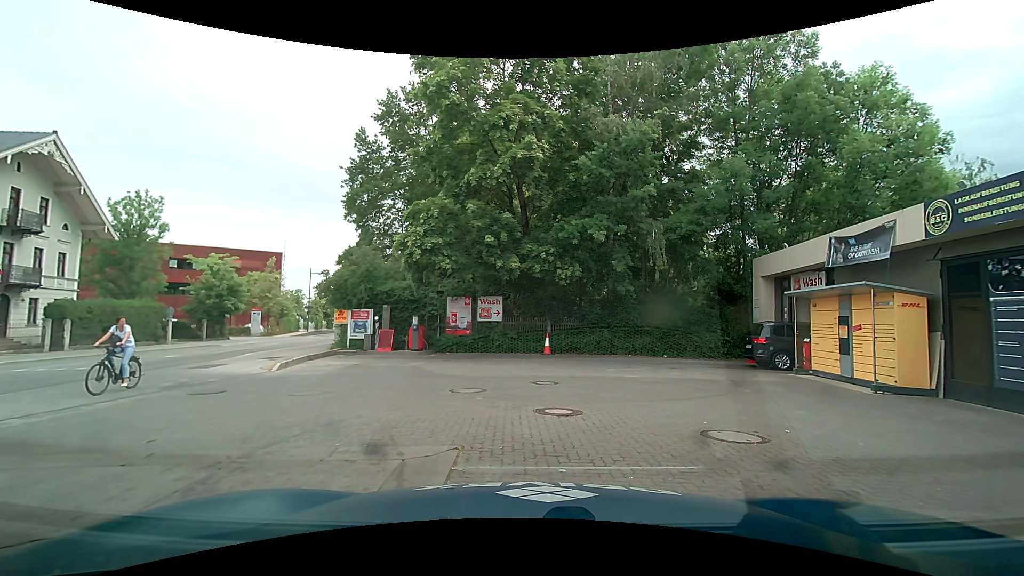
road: secondary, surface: asphalt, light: Day
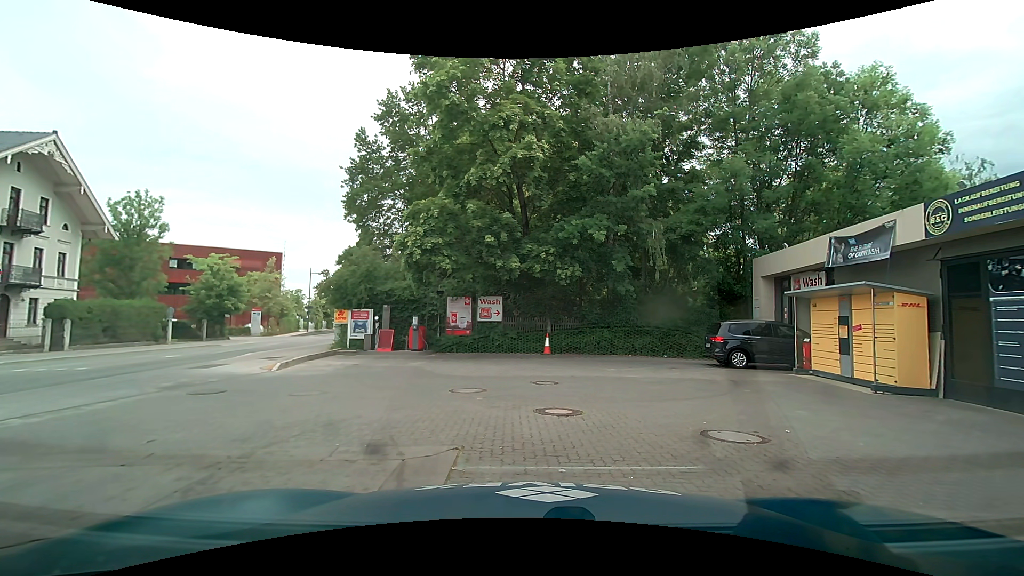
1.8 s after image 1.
(0.0, 0.0) m; 0°
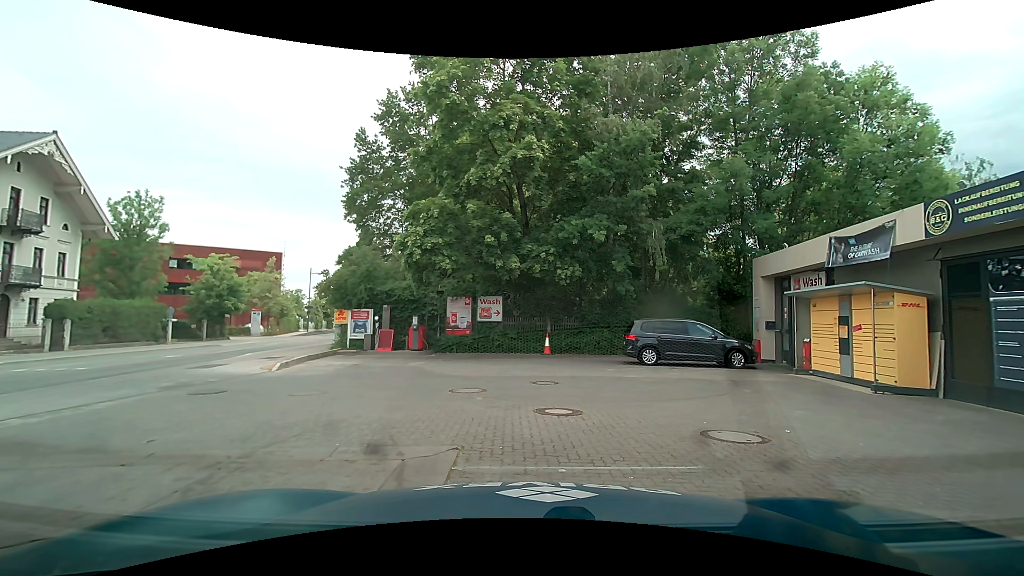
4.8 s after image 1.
(0.0, 0.0) m; 0°
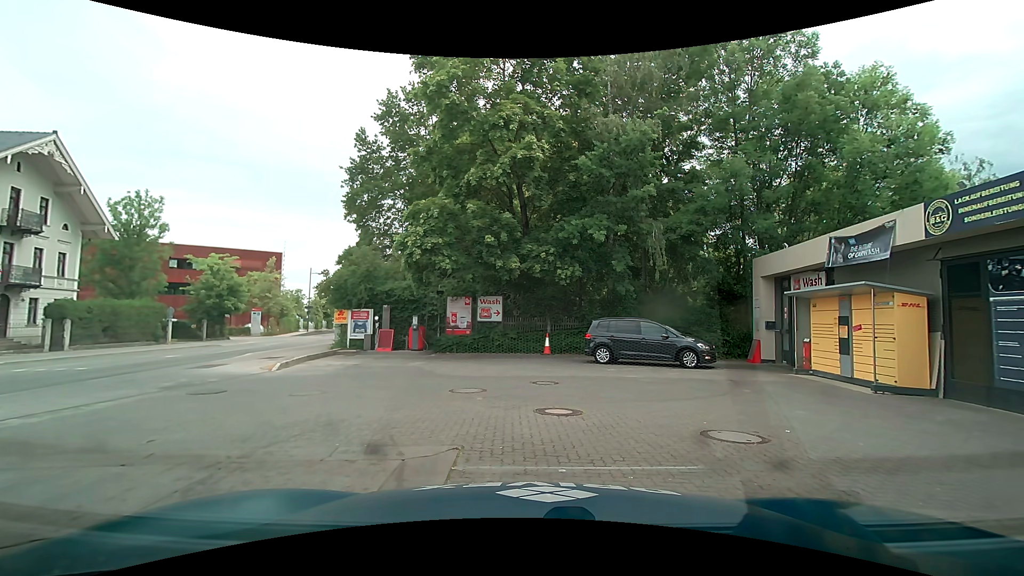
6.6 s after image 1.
(0.0, 0.0) m; 0°
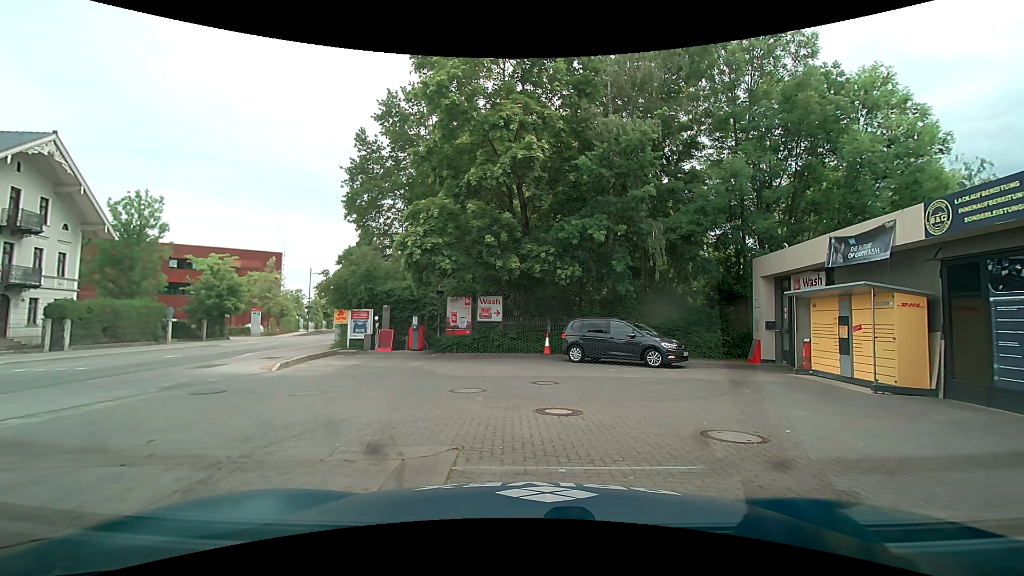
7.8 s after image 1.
(0.0, 0.0) m; 0°
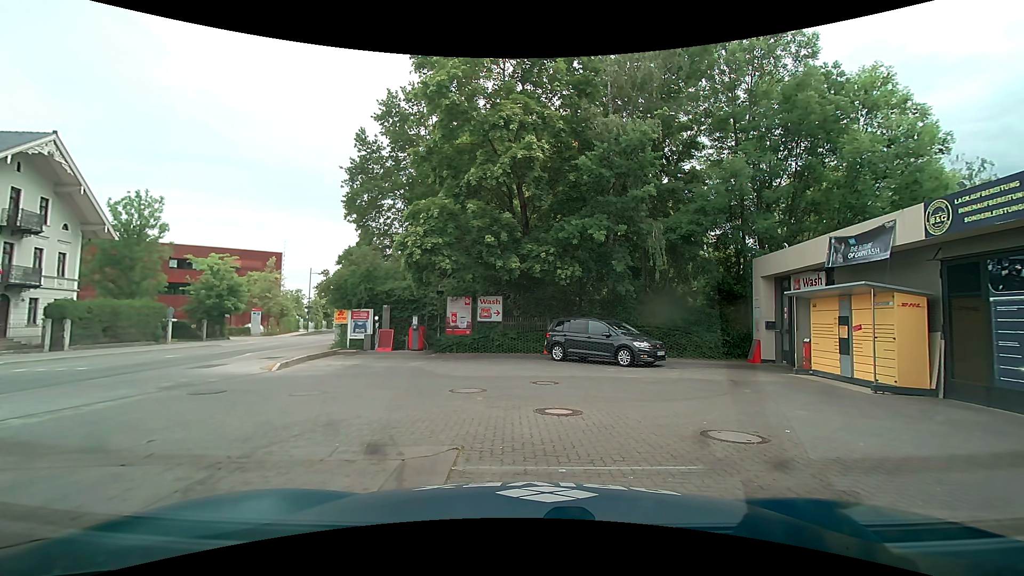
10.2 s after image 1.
(0.0, 0.0) m; 0°
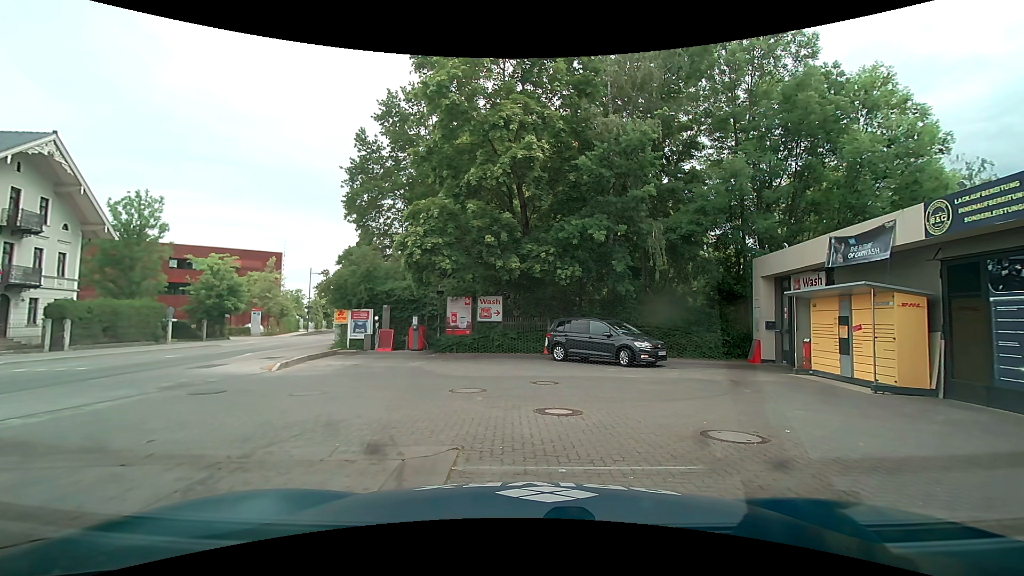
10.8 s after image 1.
(0.0, 0.0) m; 0°
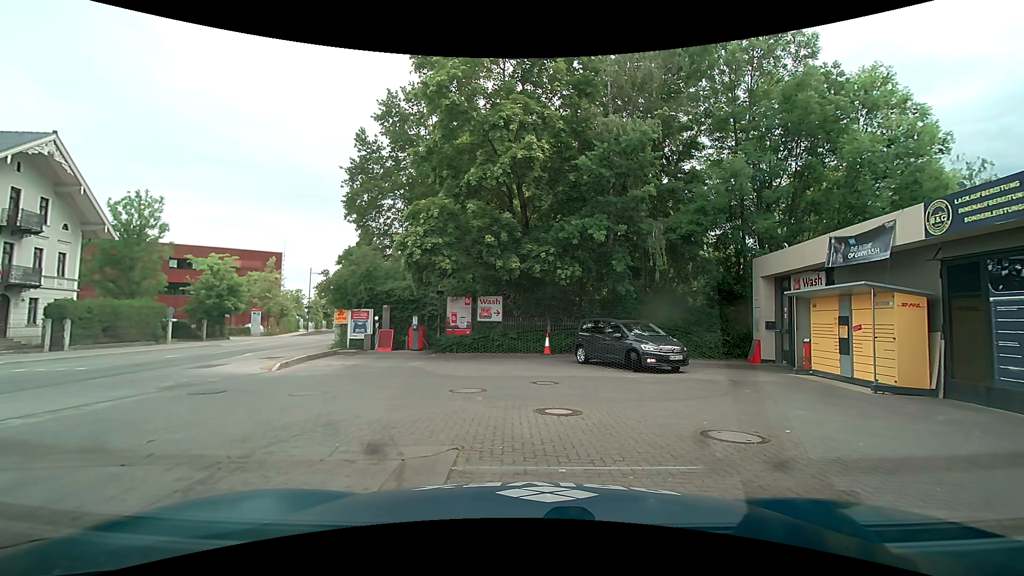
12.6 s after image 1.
(0.0, 0.0) m; 0°
